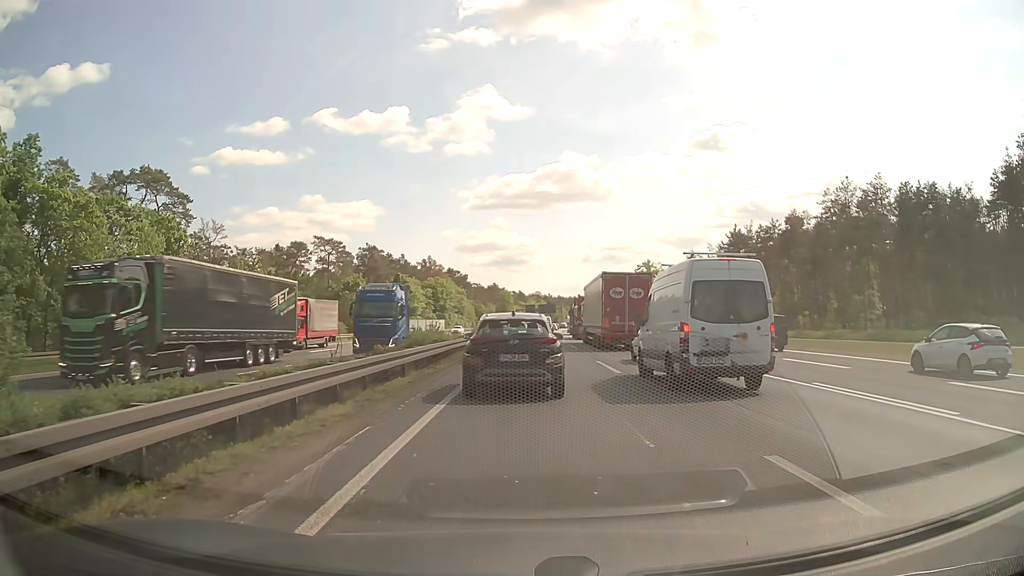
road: motorway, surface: asphalt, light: Day
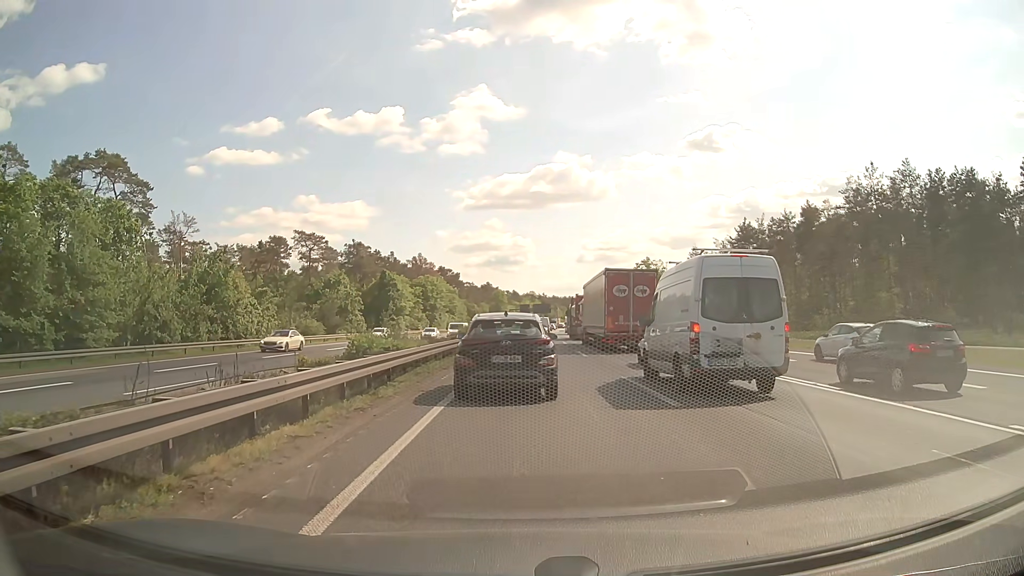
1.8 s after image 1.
(+0.1, +7.5) m; +1°
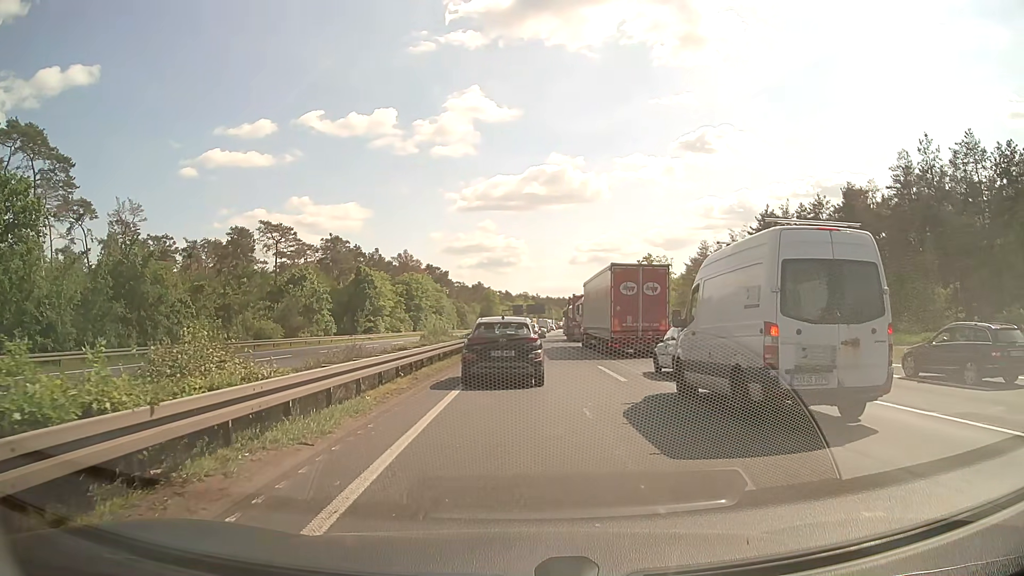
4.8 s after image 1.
(+0.1, +12.7) m; 0°
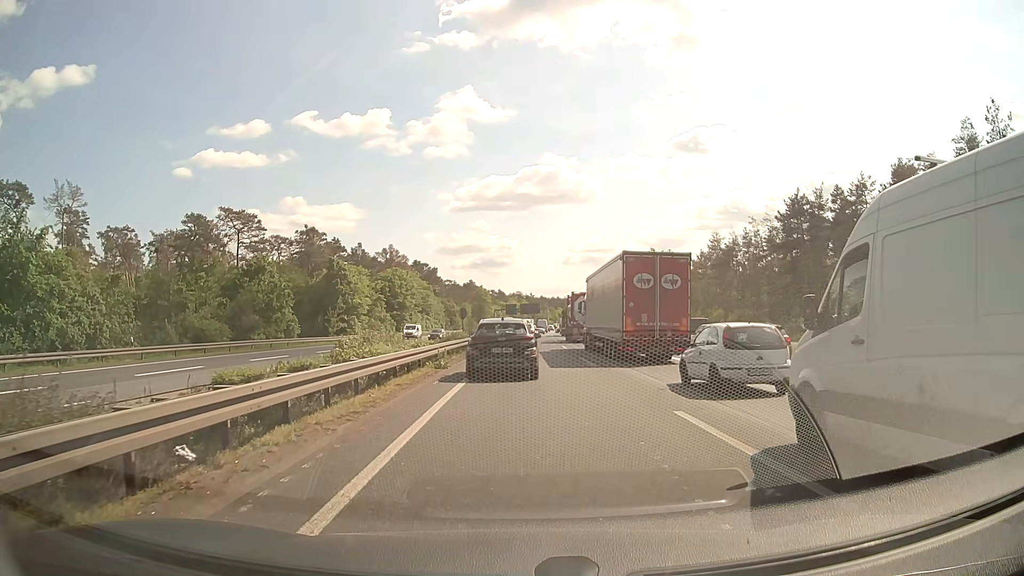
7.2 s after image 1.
(+0.1, +12.1) m; +1°
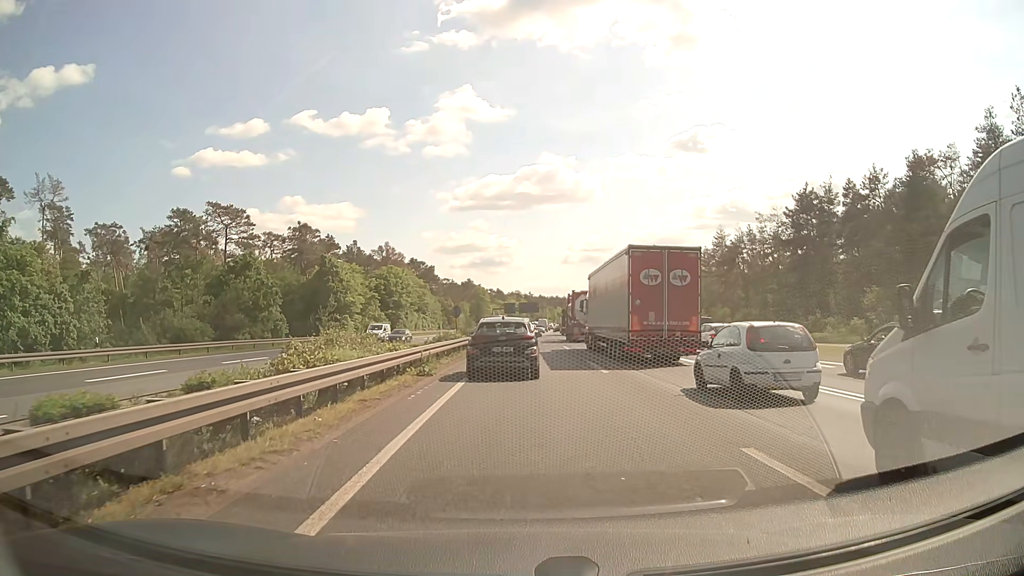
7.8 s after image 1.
(0.0, +3.5) m; 0°
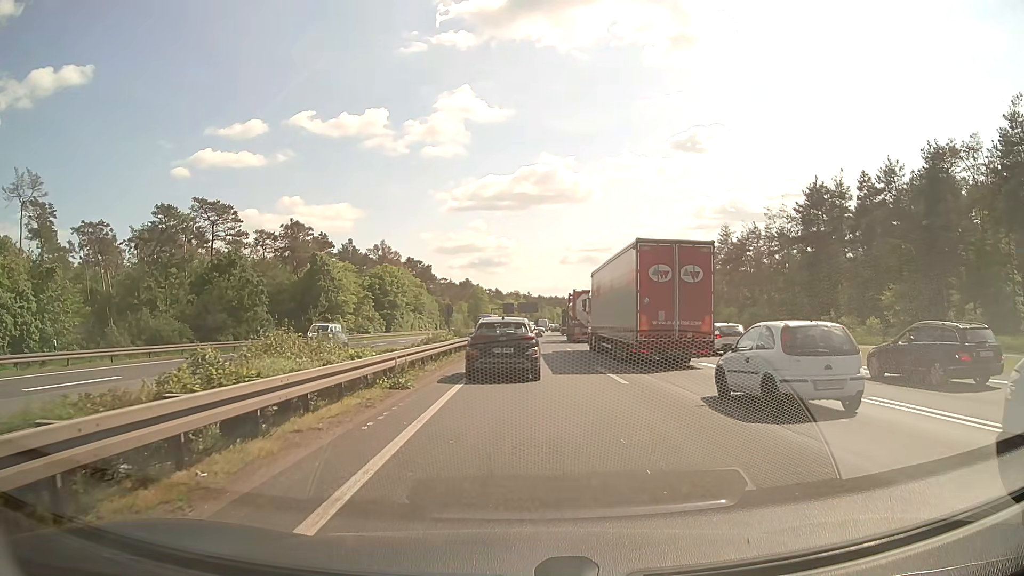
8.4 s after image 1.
(0.0, +3.7) m; 0°
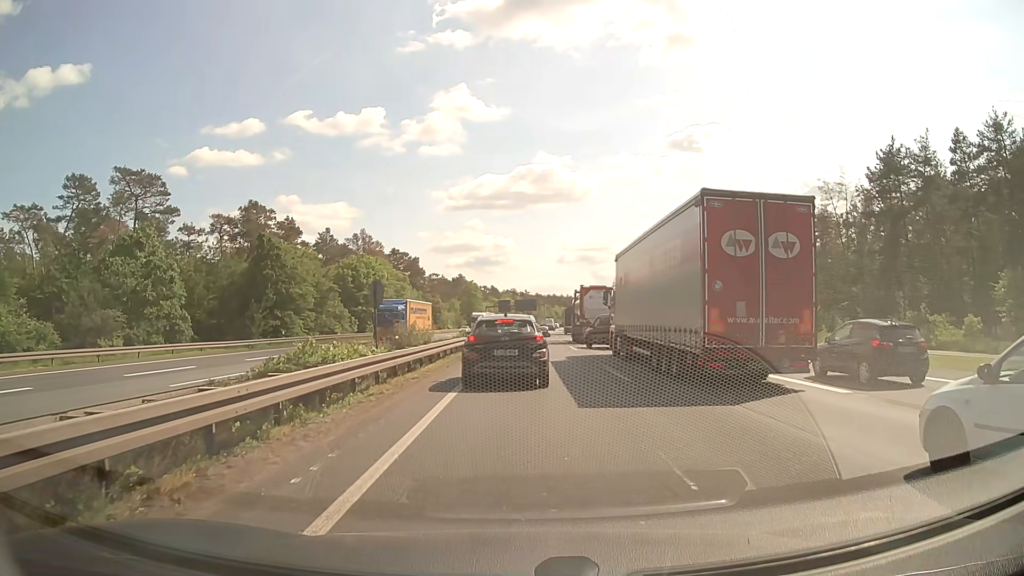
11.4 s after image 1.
(+0.1, +17.3) m; +1°
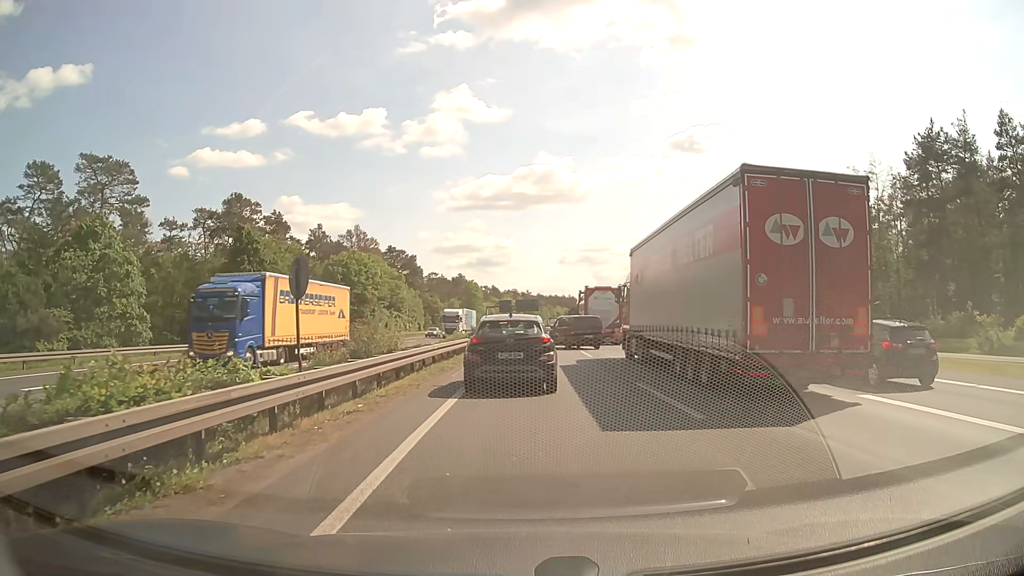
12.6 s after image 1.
(0.0, +6.4) m; 0°
(0, +10) (0, +20) (0, +30) (+1, +40) (+1, +50) (+1, +60) (+2, +70) (+2, +80) (+2, +90) (+3, +100) m
